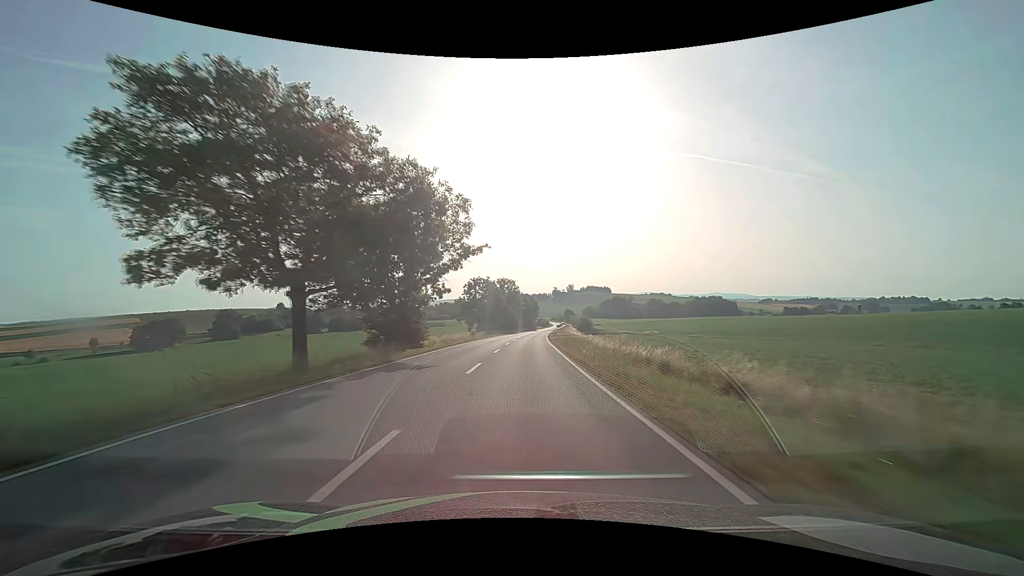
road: secondary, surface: asphalt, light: Day
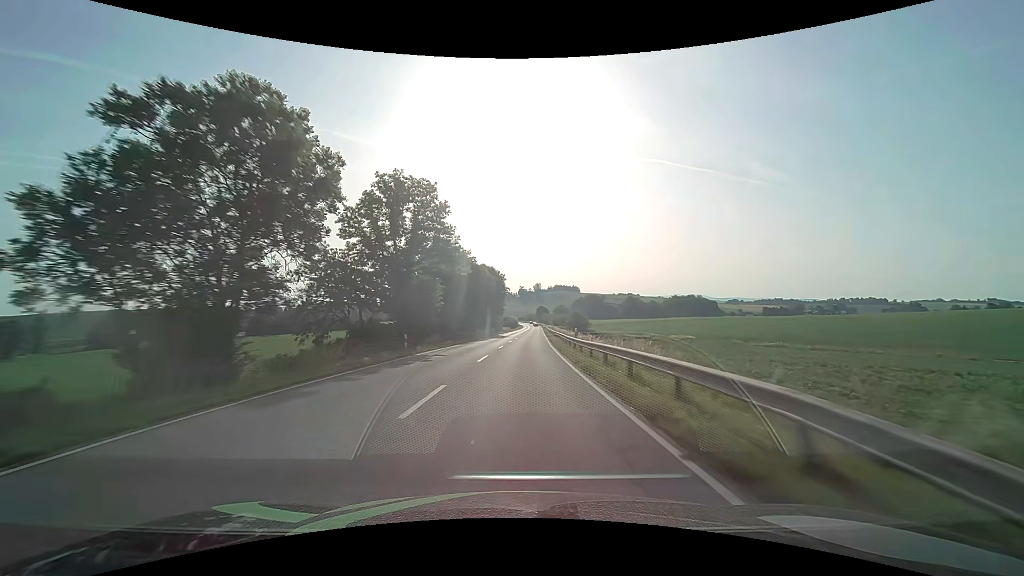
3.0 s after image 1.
(+2.7, +79.0) m; +4°
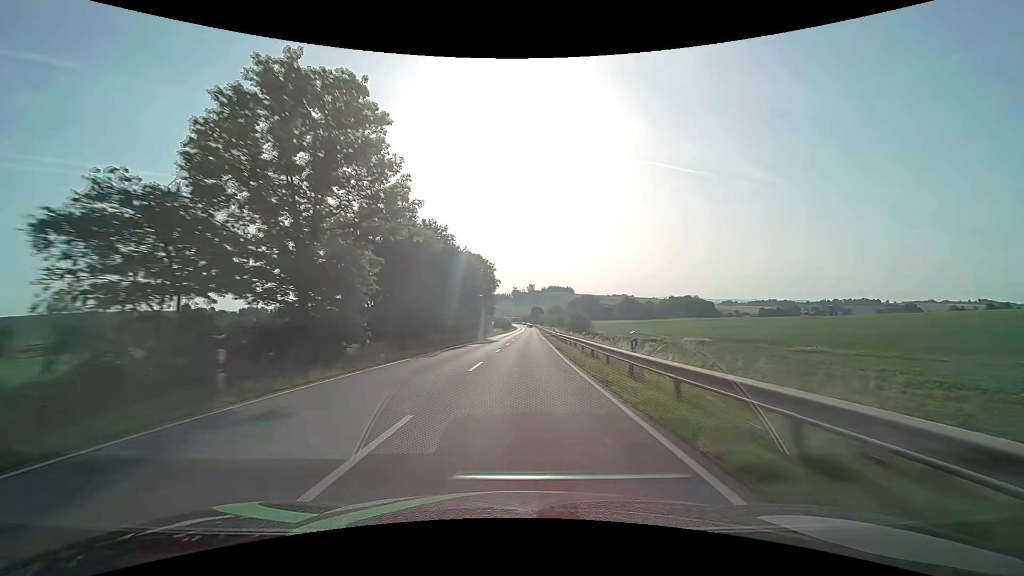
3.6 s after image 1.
(+0.1, +15.8) m; +1°
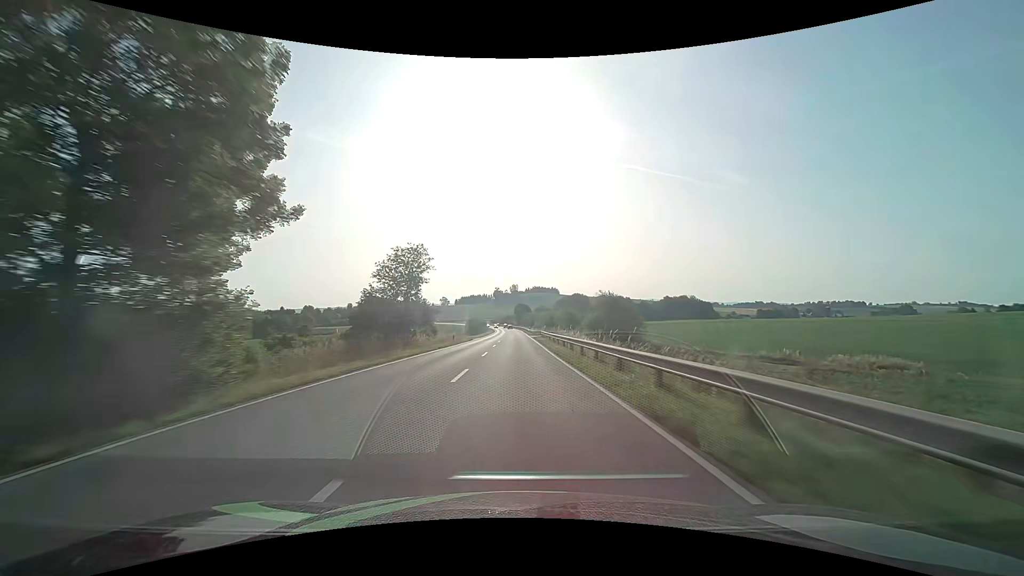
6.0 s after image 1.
(+1.4, +63.1) m; +2°
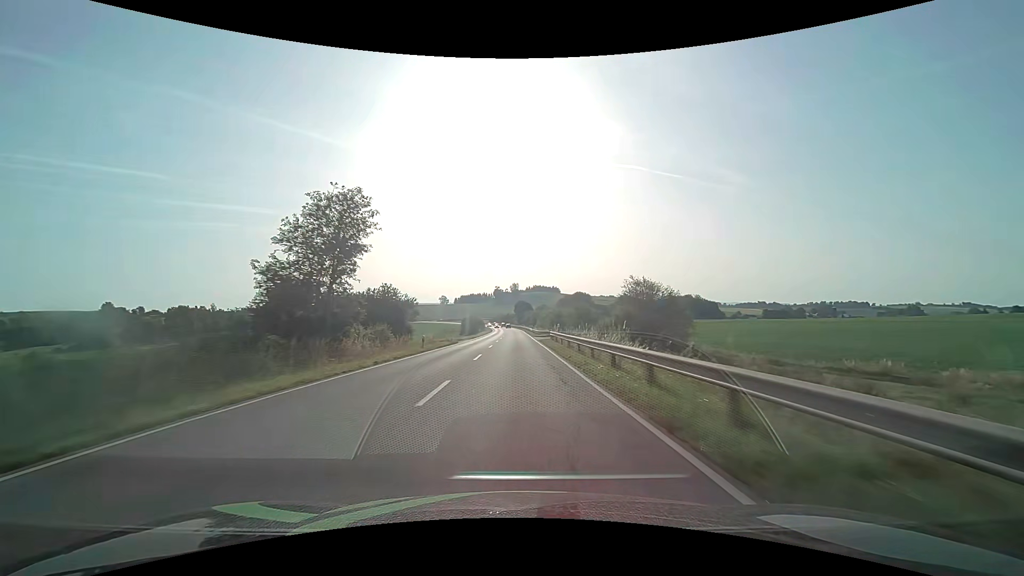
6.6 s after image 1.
(0.0, +15.8) m; 0°
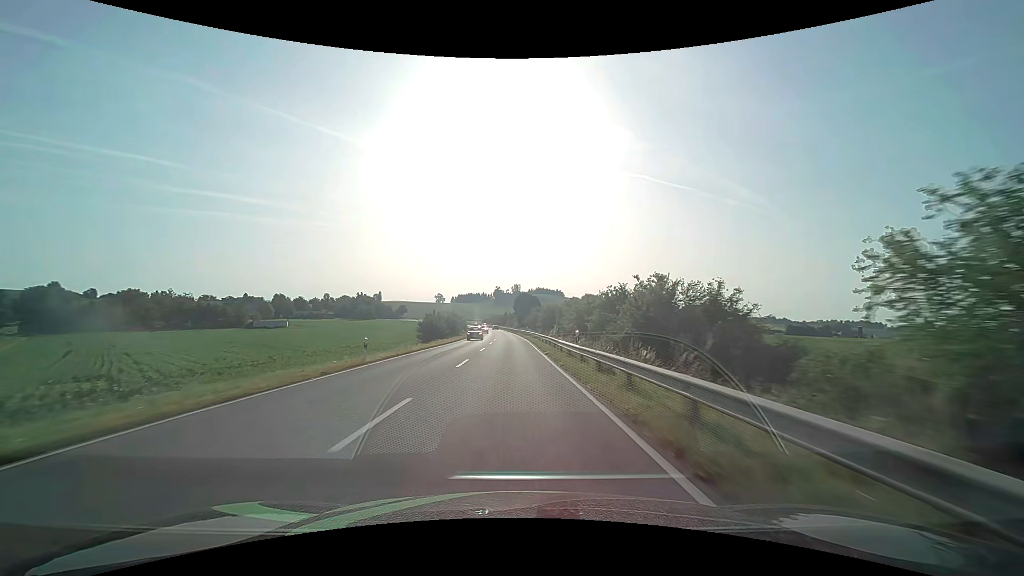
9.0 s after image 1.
(0.0, +63.1) m; 0°
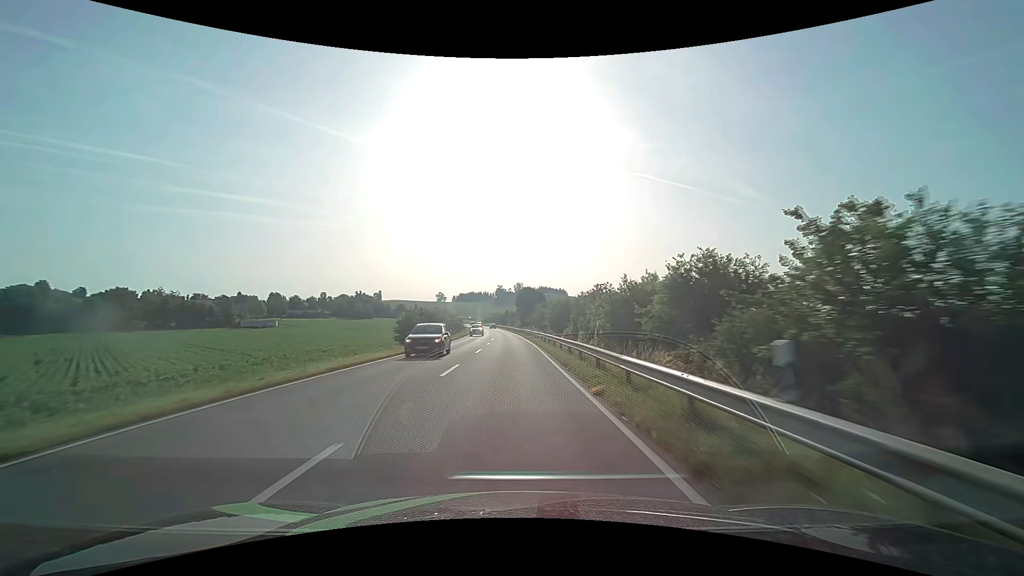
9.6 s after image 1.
(0.0, +15.8) m; 0°
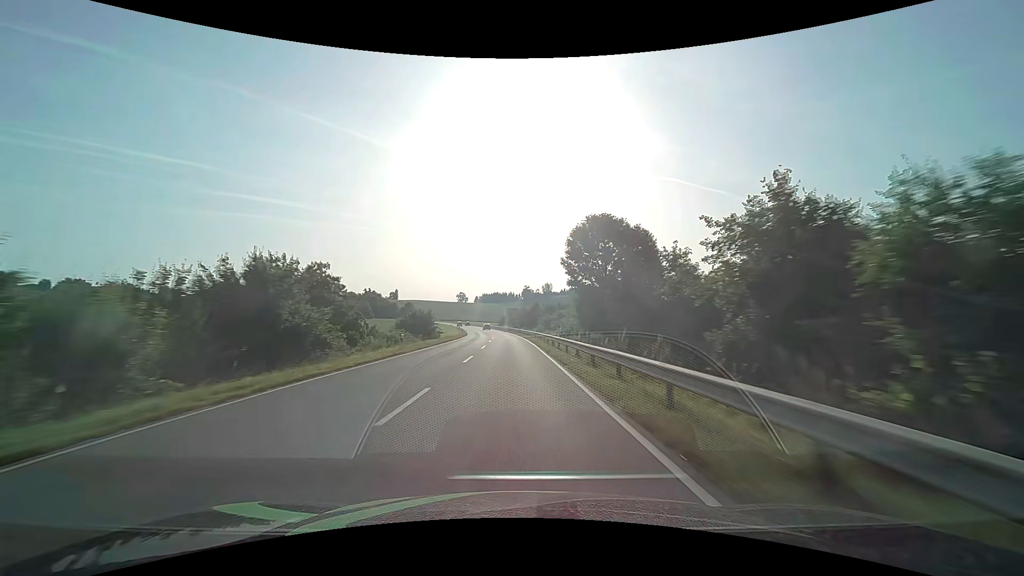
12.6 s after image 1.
(-2.0, +78.9) m; -3°
(0, +10) (0, +20) (0, +30) (-1, +40) (-1, +50) (-2, +60) (-2, +70) (-3, +80) (-4, +90) (-5, +100) m
